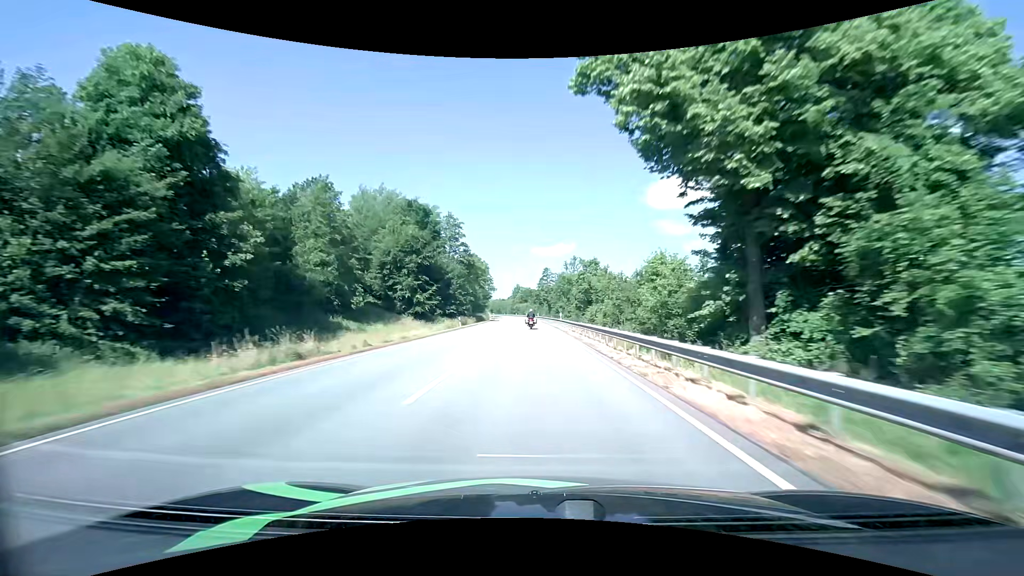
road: primary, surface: asphalt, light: Day
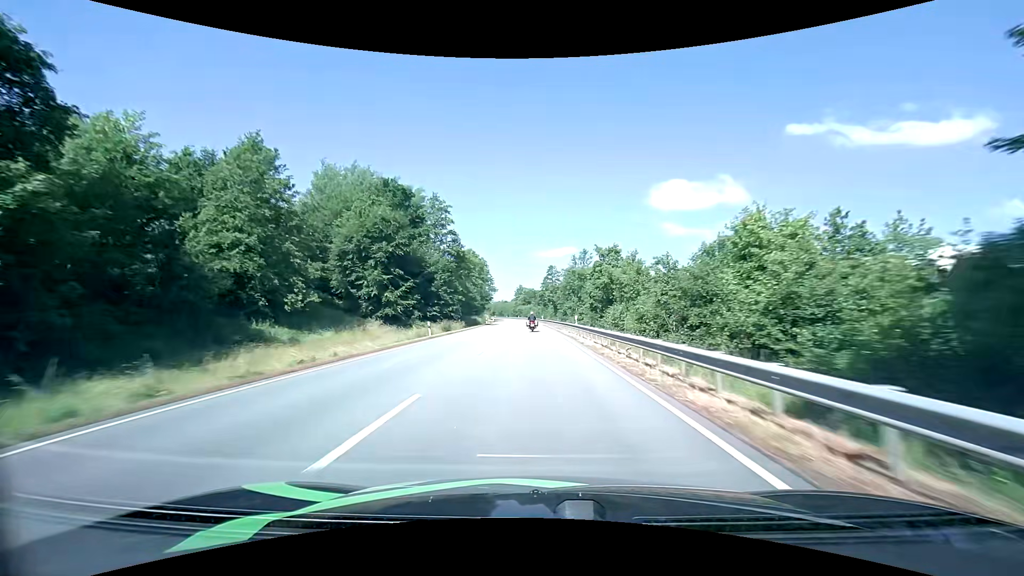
(-0.1, +15.1) m; 0°
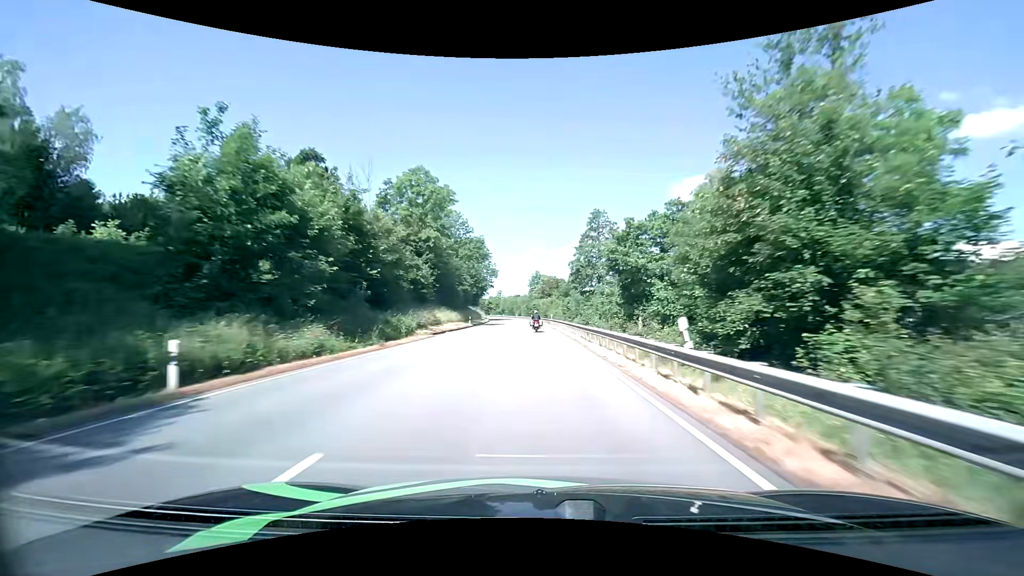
(-1.5, +76.1) m; -2°
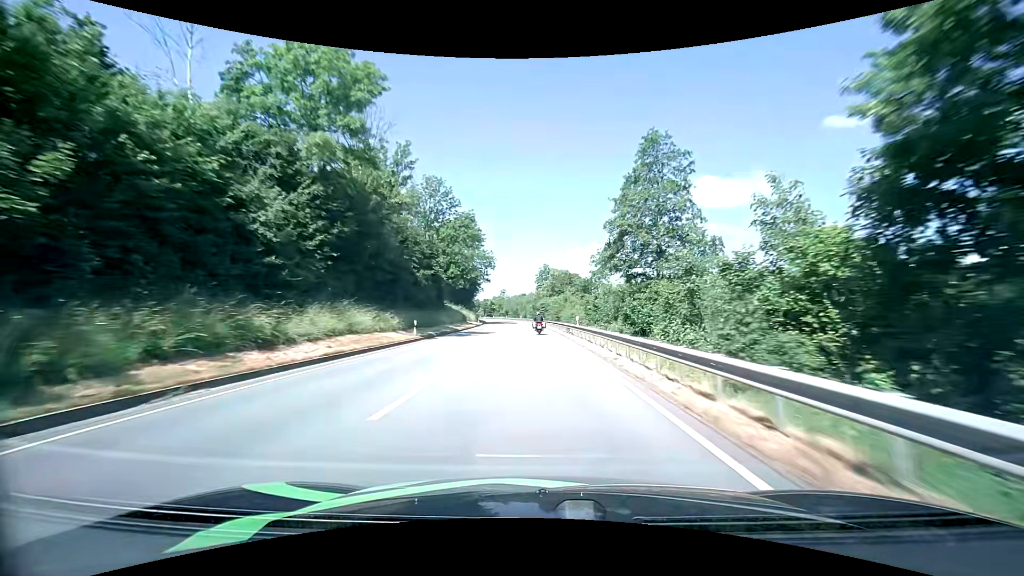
(-0.2, +30.6) m; -1°
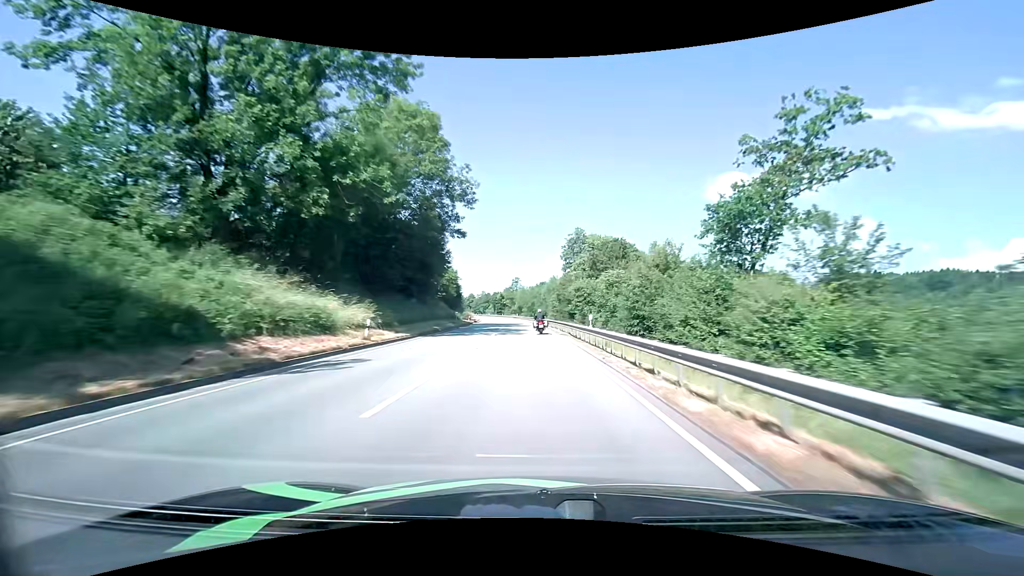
(-1.1, +60.3) m; -2°
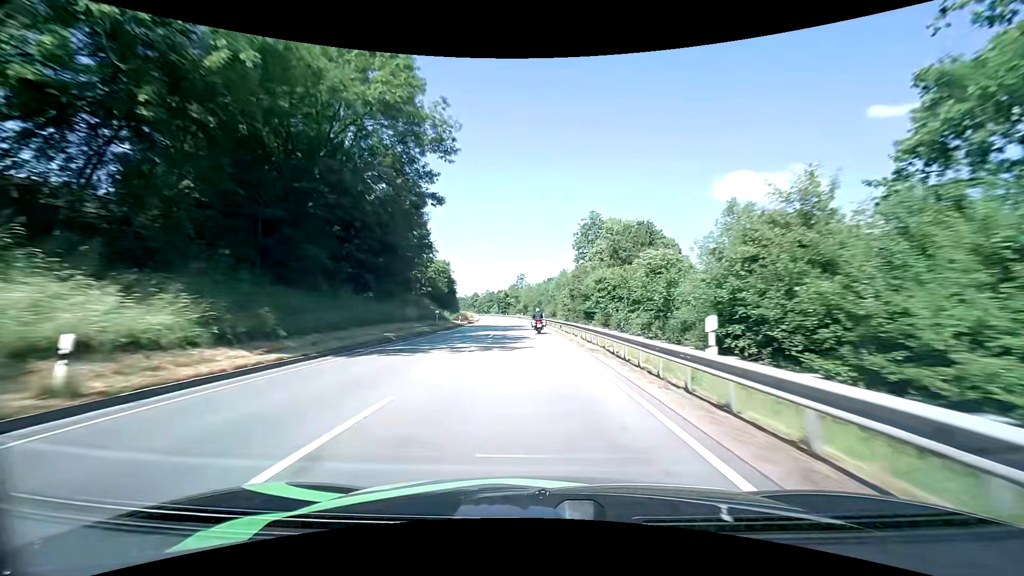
(-0.1, +14.7) m; -1°
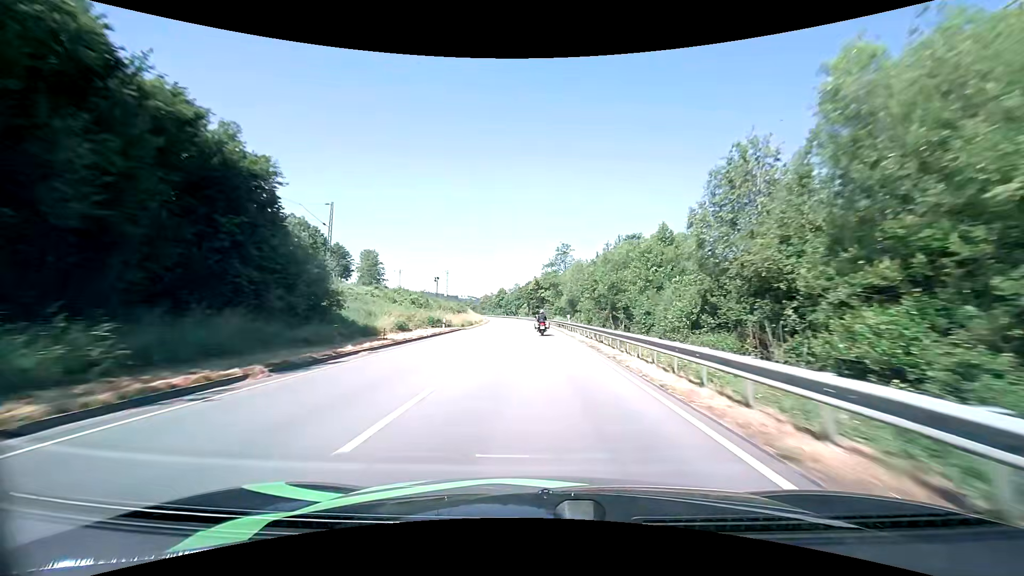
(-2.7, +71.5) m; -4°
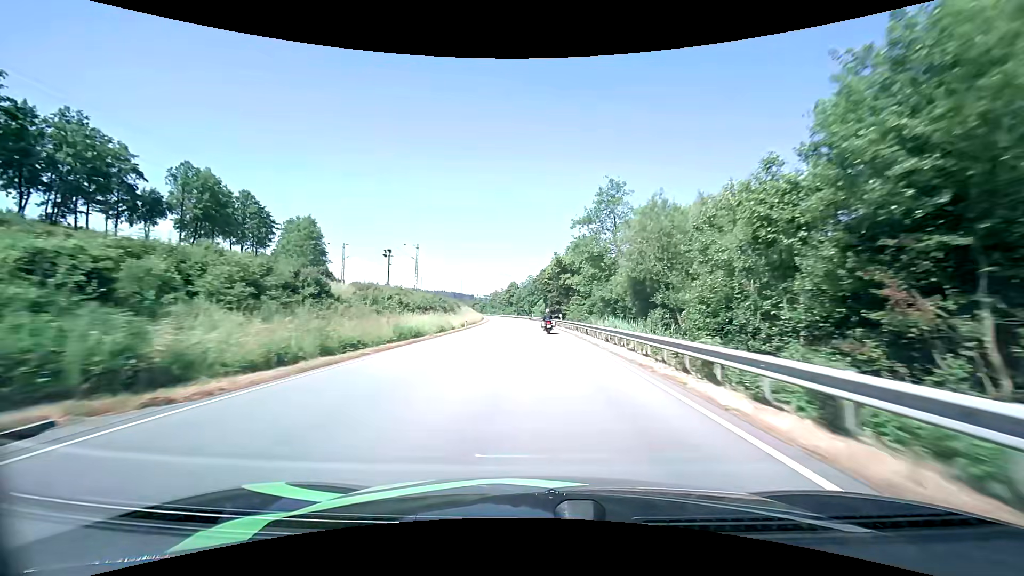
(-0.8, +41.7) m; -2°
(0, +10) (0, +20) (0, +30) (-1, +40) (-1, +50) (-1, +60) (-2, +70) (-2, +80) (-3, +90) (-4, +100) m
